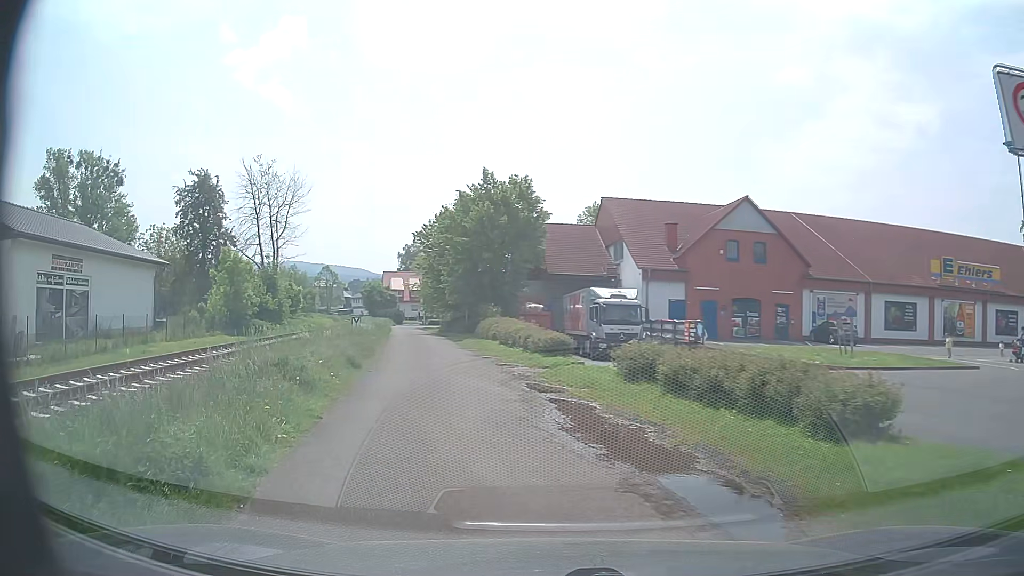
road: residential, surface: asphalt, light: Day
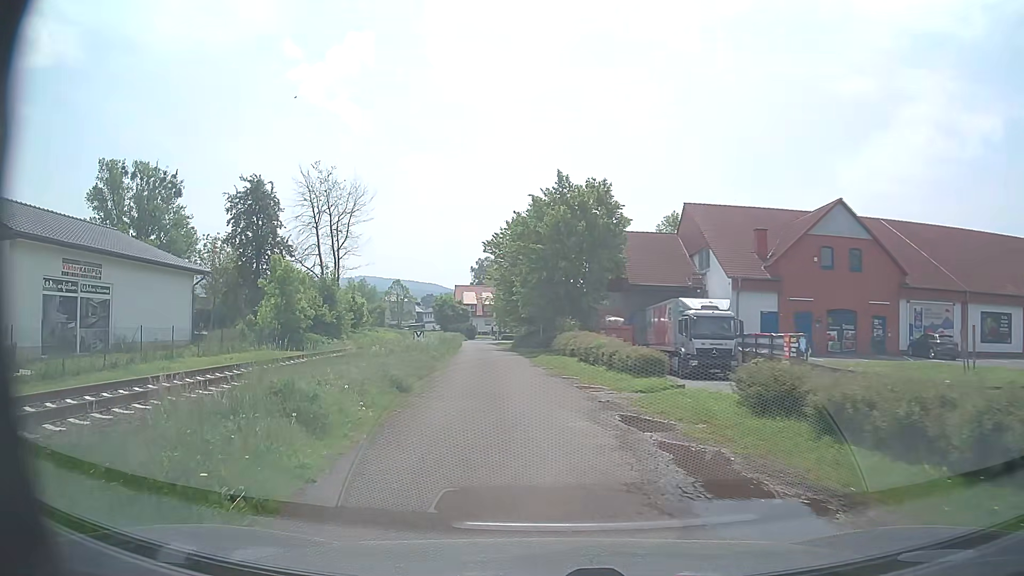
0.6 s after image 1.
(-0.2, +3.6) m; -6°
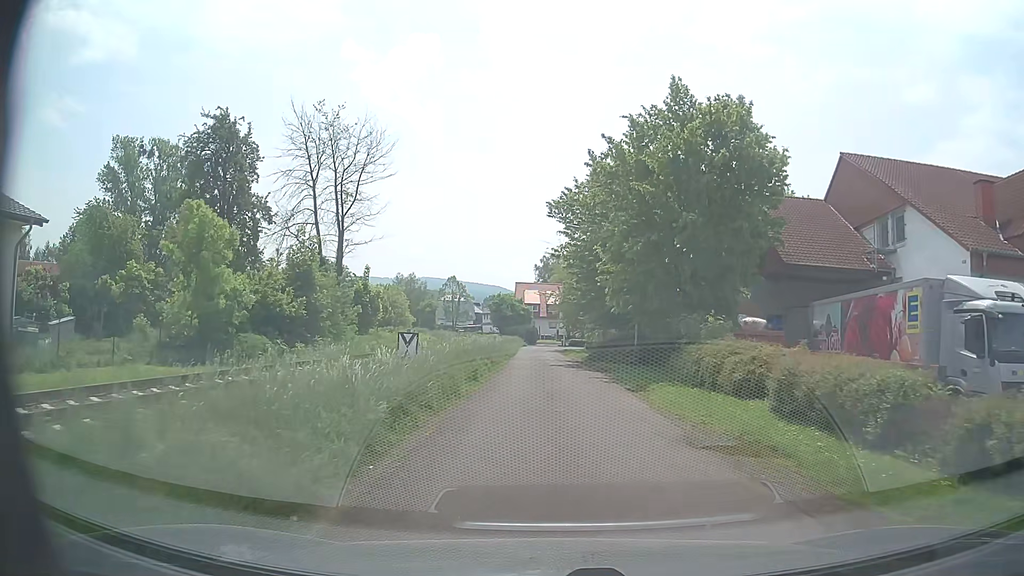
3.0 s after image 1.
(-1.4, +17.4) m; -5°
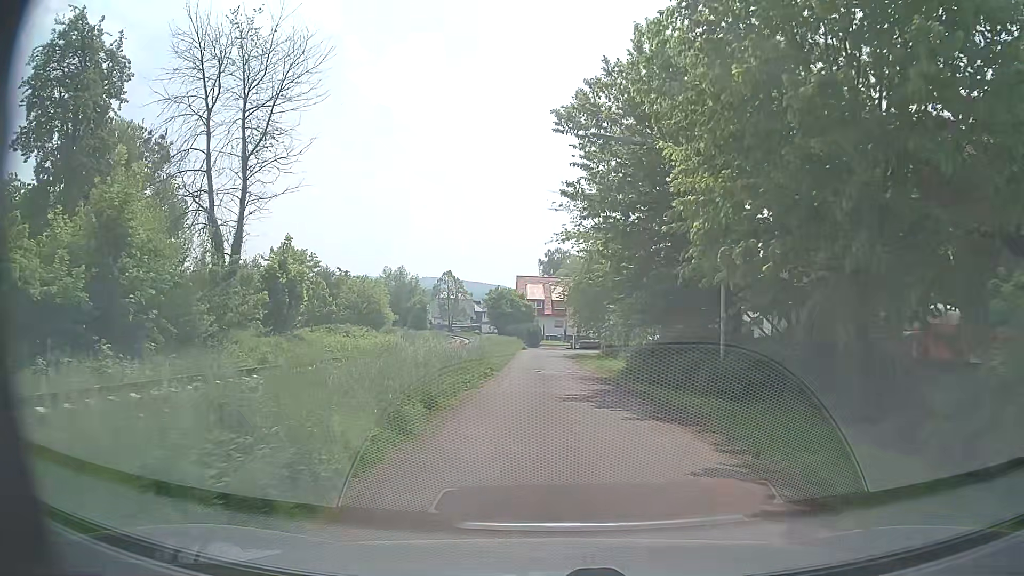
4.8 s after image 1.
(-0.1, +14.8) m; -1°
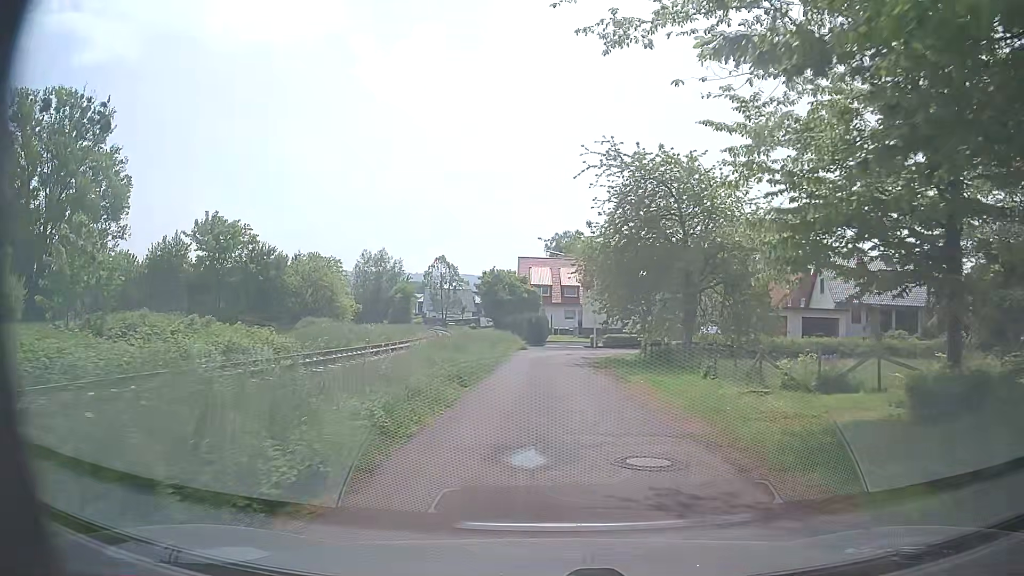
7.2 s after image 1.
(0.0, +19.7) m; 0°
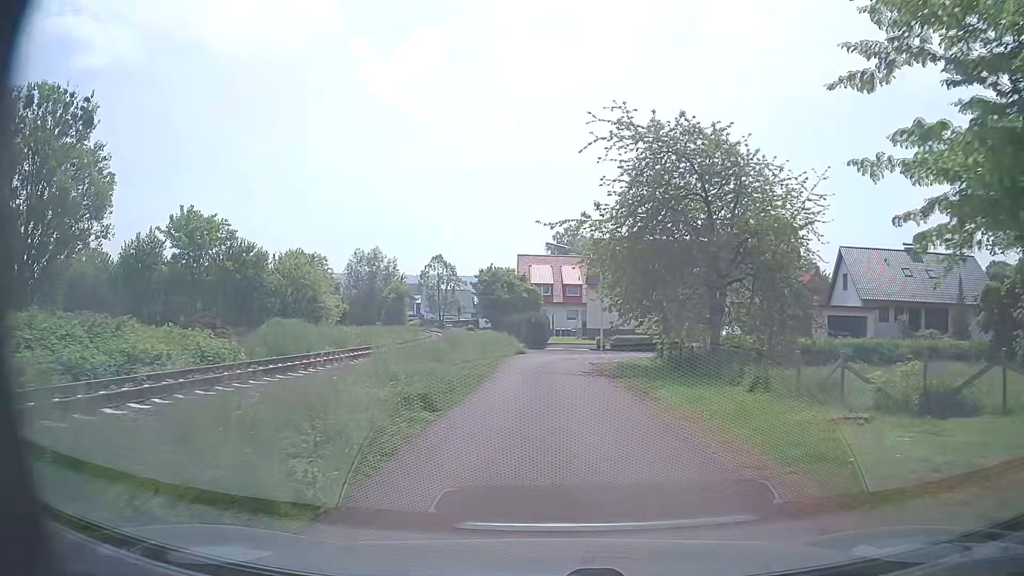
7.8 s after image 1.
(-0.1, +4.6) m; -1°
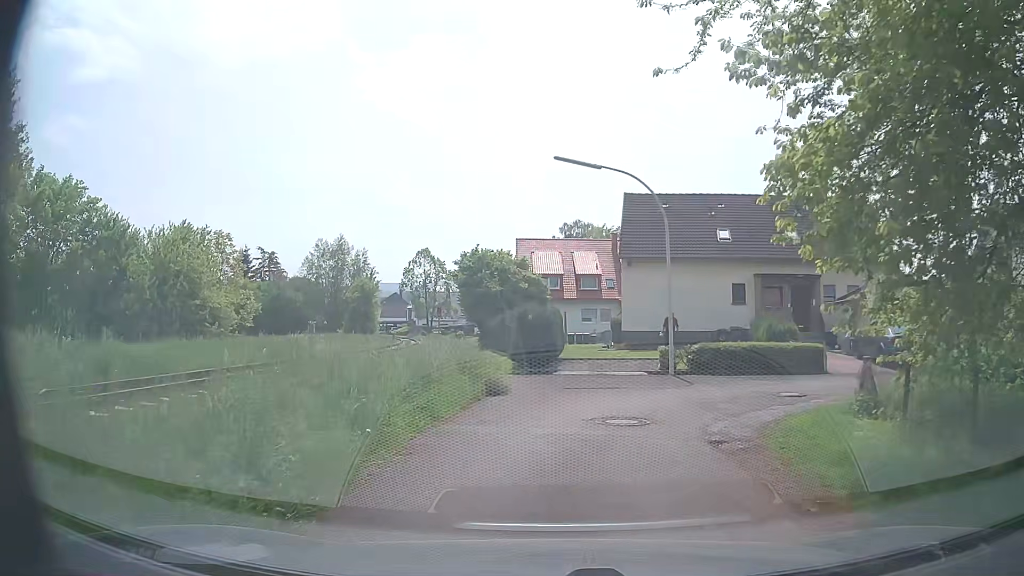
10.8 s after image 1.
(+0.1, +20.1) m; 0°
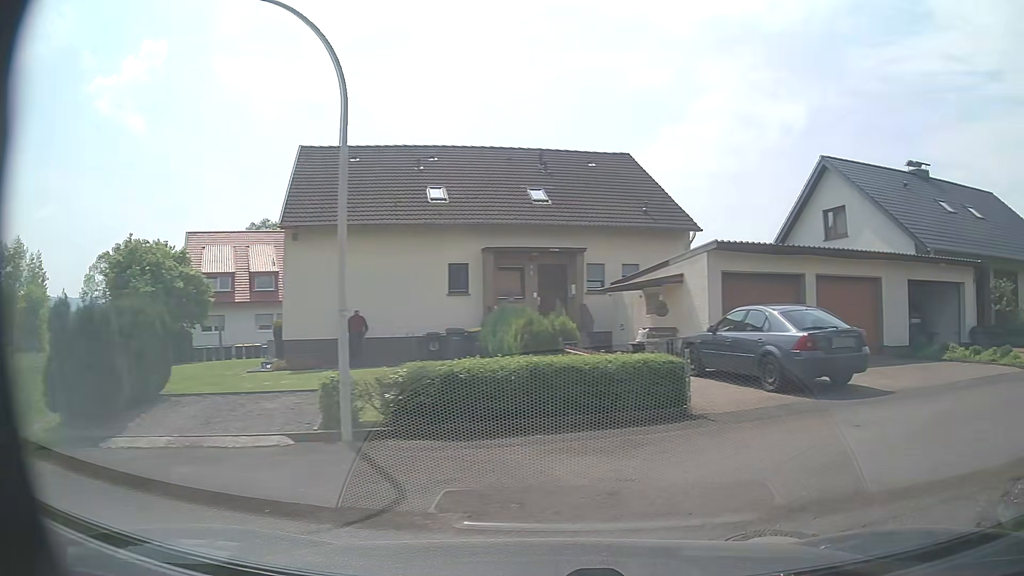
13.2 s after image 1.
(+1.2, +10.8) m; +25°
(+5, +8) (+14, +12) (+24, +14) (+32, +19) (+33, +29) (+32, +39) (+30, +49) (+29, +58) (+27, +68) (+26, +78) m
